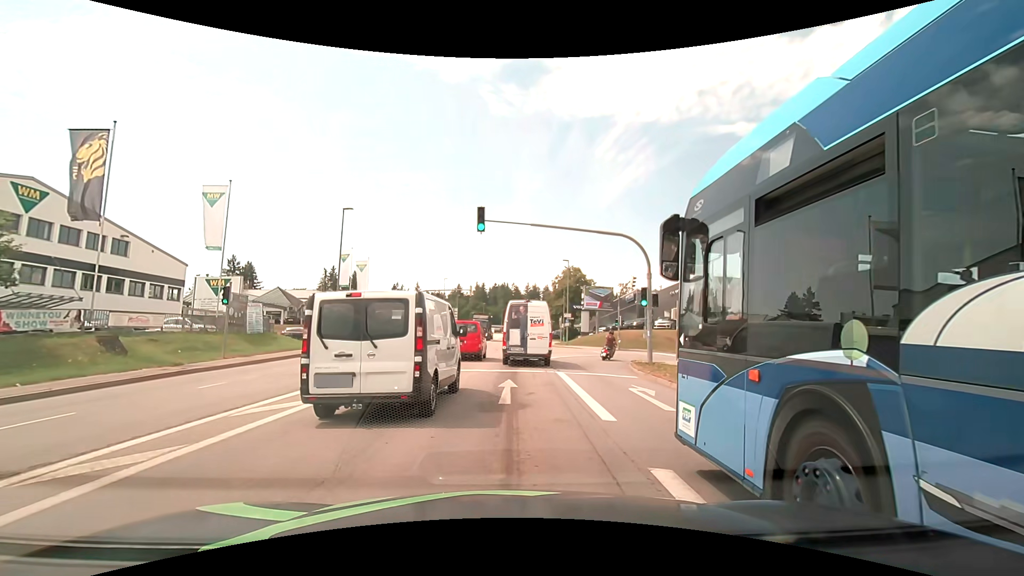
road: tertiary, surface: asphalt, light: Day
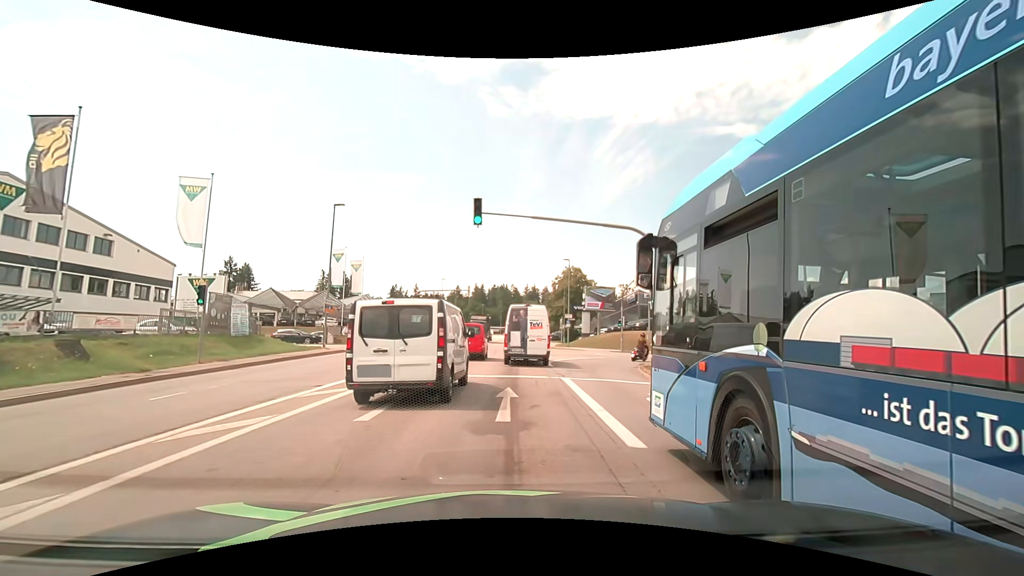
(0.0, +1.9) m; -2°
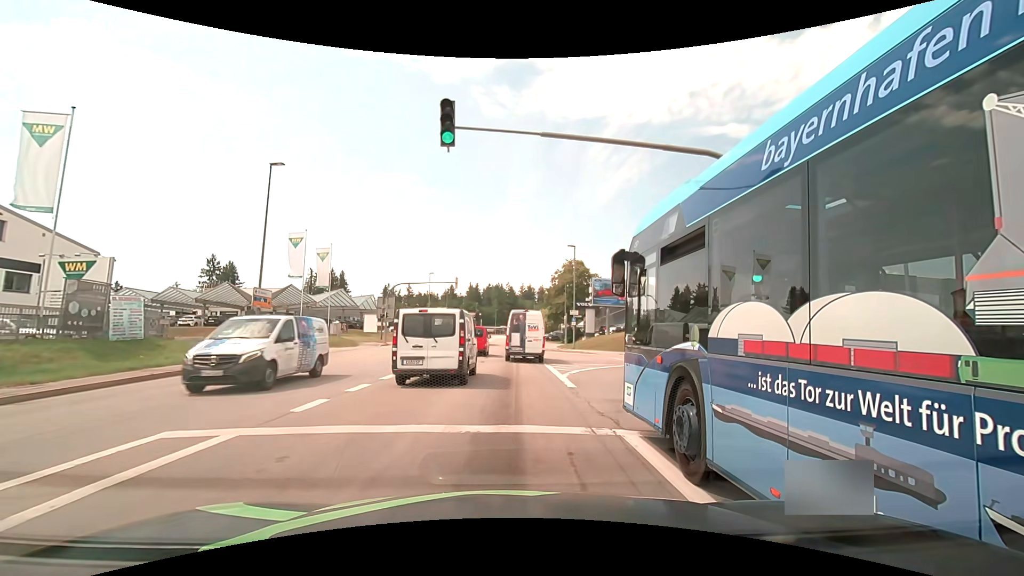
(+0.1, +9.3) m; 0°
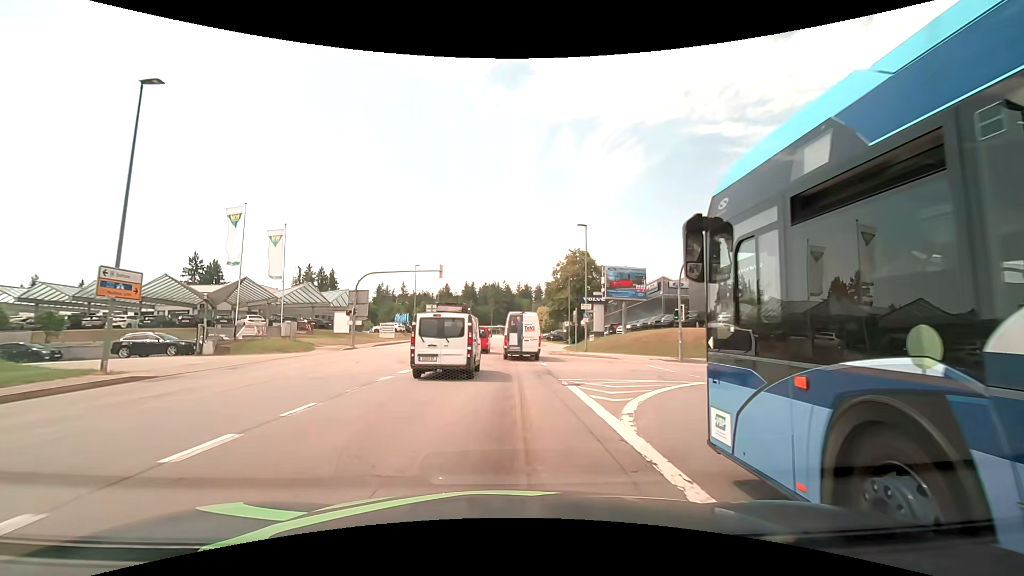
(+0.1, +9.6) m; +1°
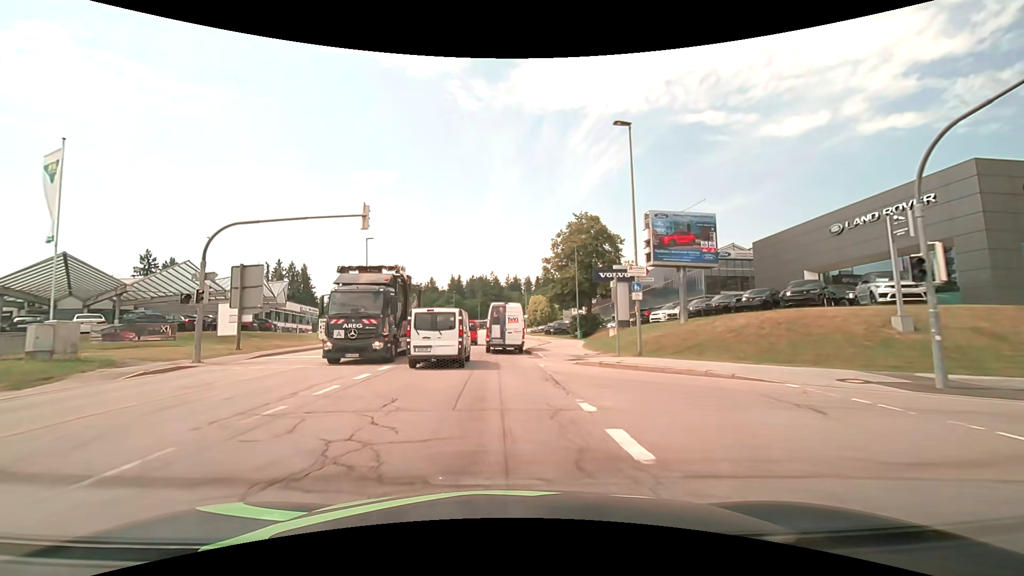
(+0.1, +18.8) m; +1°
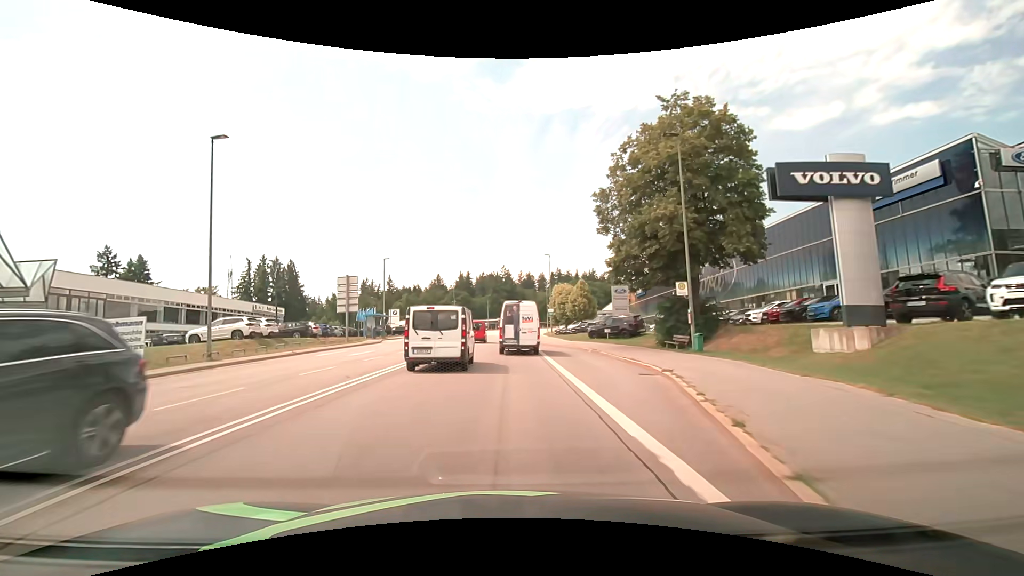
(-0.6, +29.0) m; -2°
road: secondary
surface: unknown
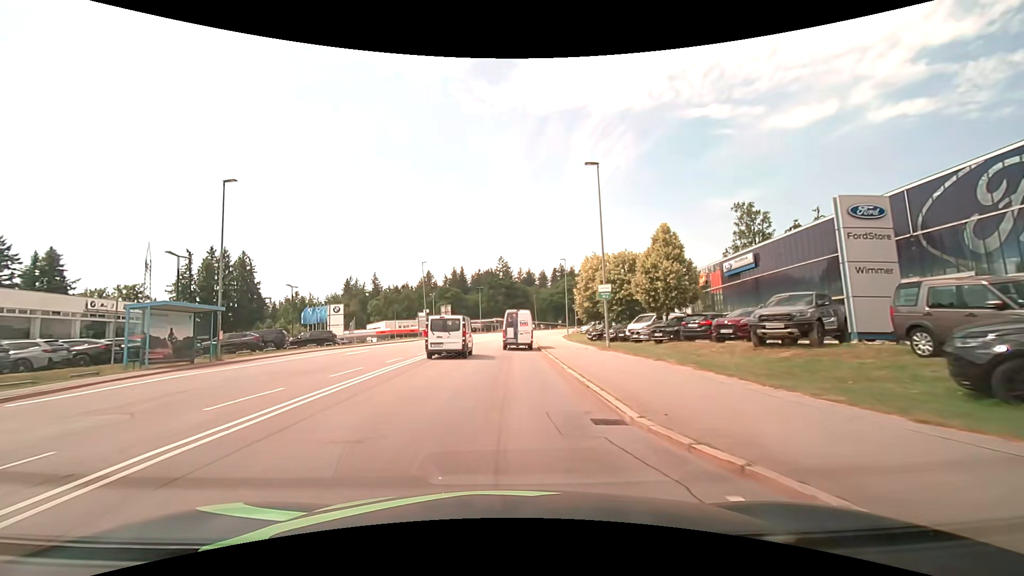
(+0.2, +35.6) m; +1°
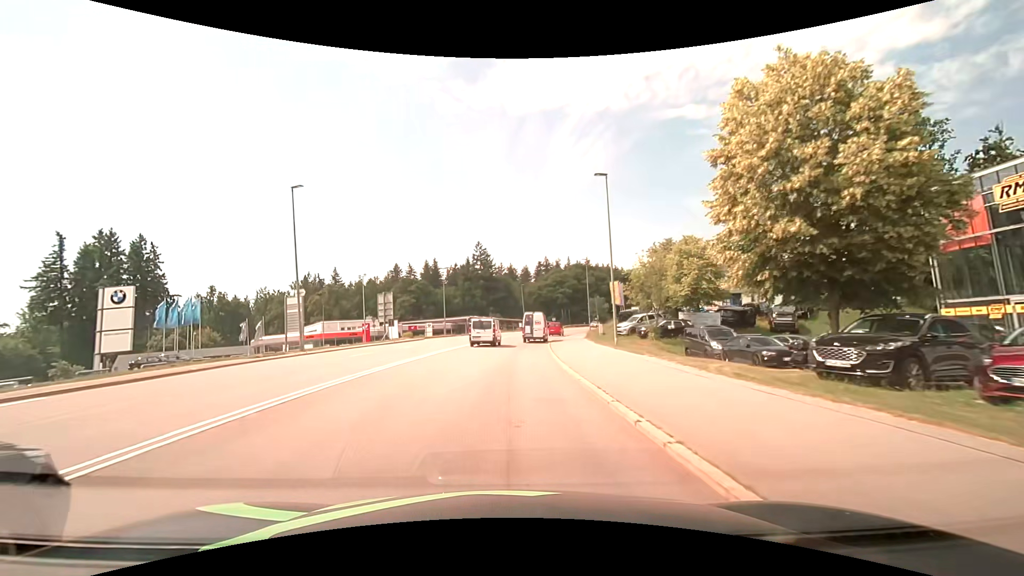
(0.0, +36.8) m; +1°
(0, +10) (0, +20) (+1, +30) (+2, +40) (+3, +50) (+5, +60) (+7, +70) (+9, +79) (+12, +89) (+15, +98) m
